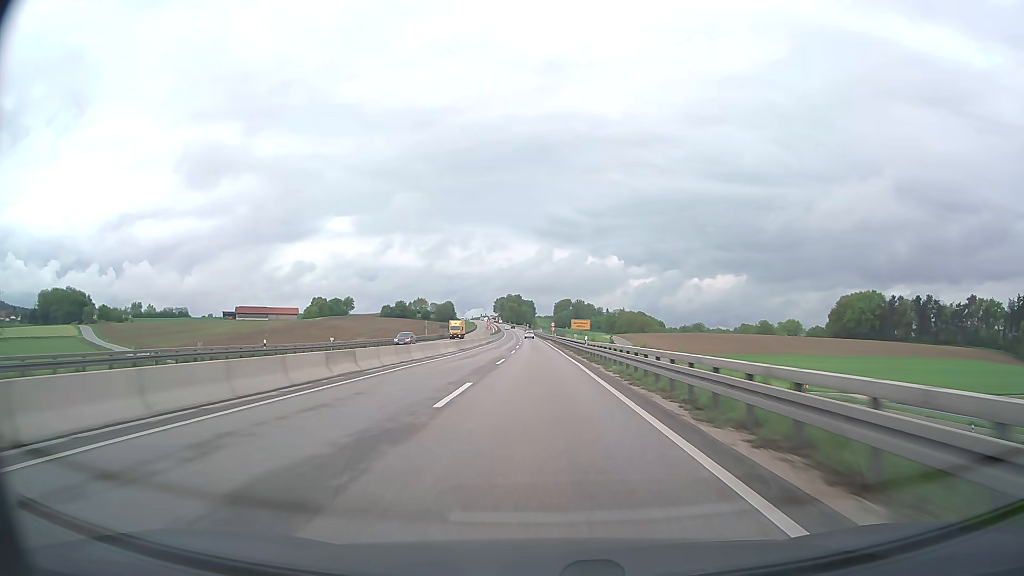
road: trunk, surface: asphalt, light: Day
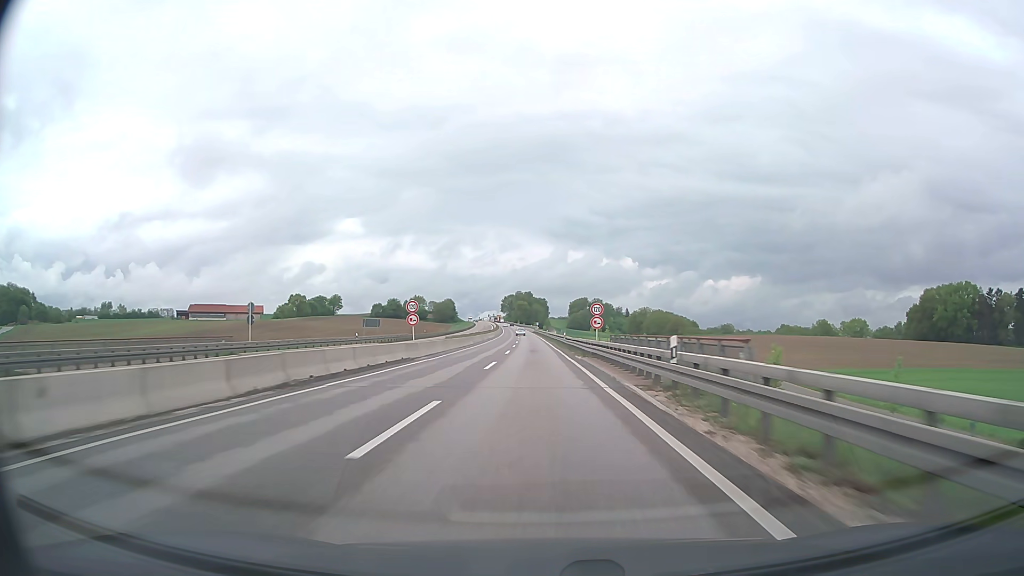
(-0.8, +77.4) m; -1°
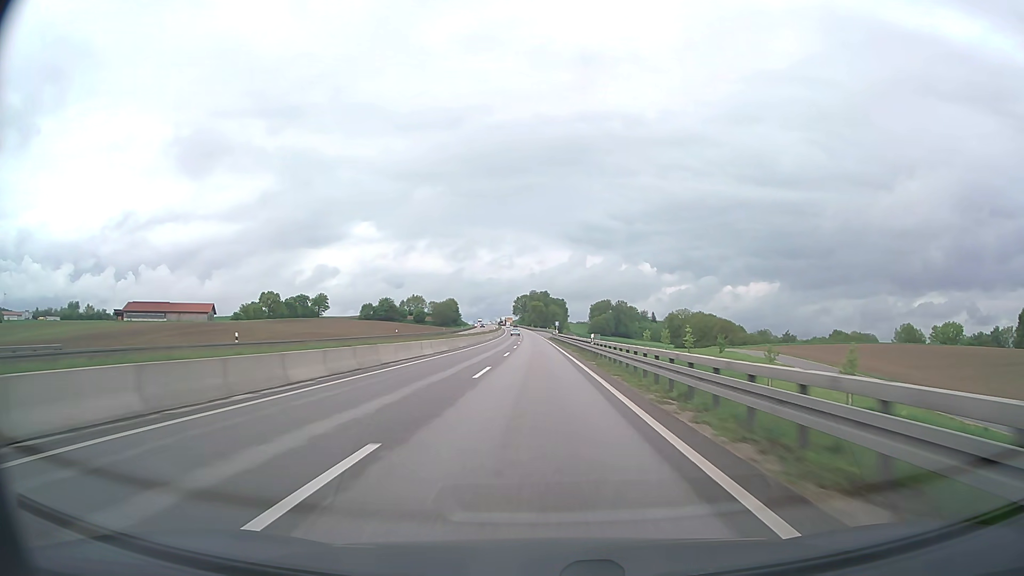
(-1.2, +77.2) m; -1°
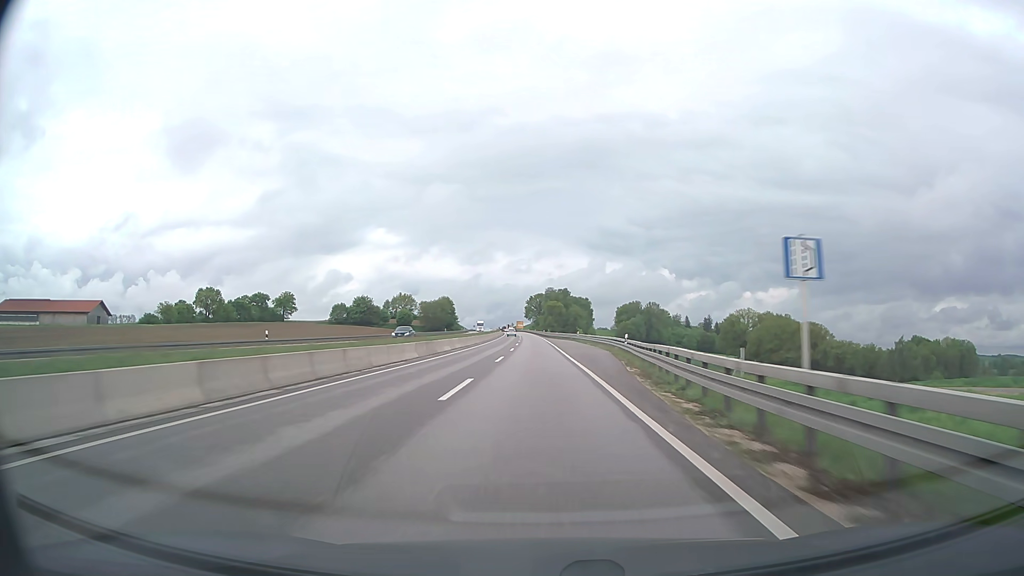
(-1.2, +96.3) m; -1°
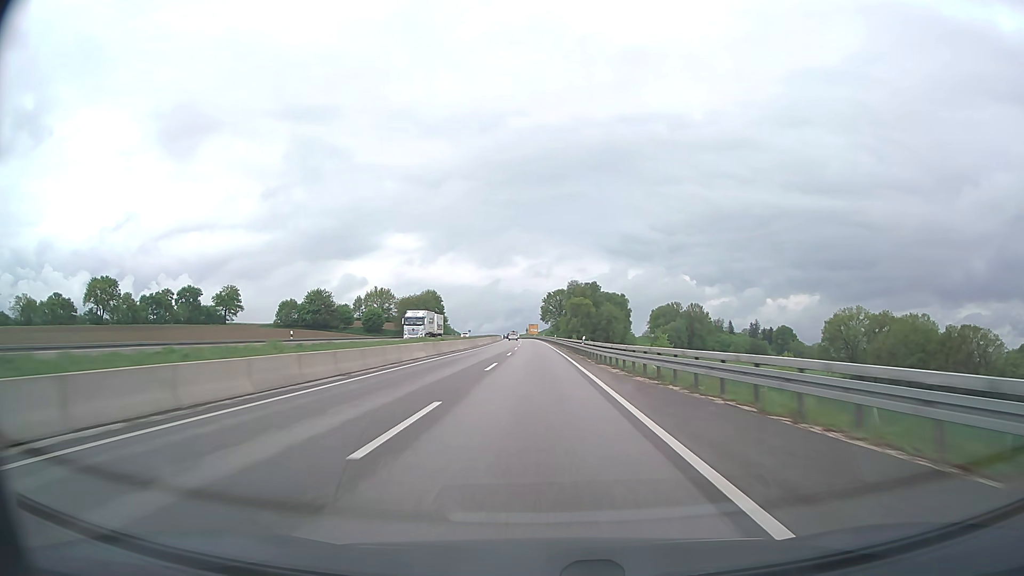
(-1.3, +96.2) m; -1°
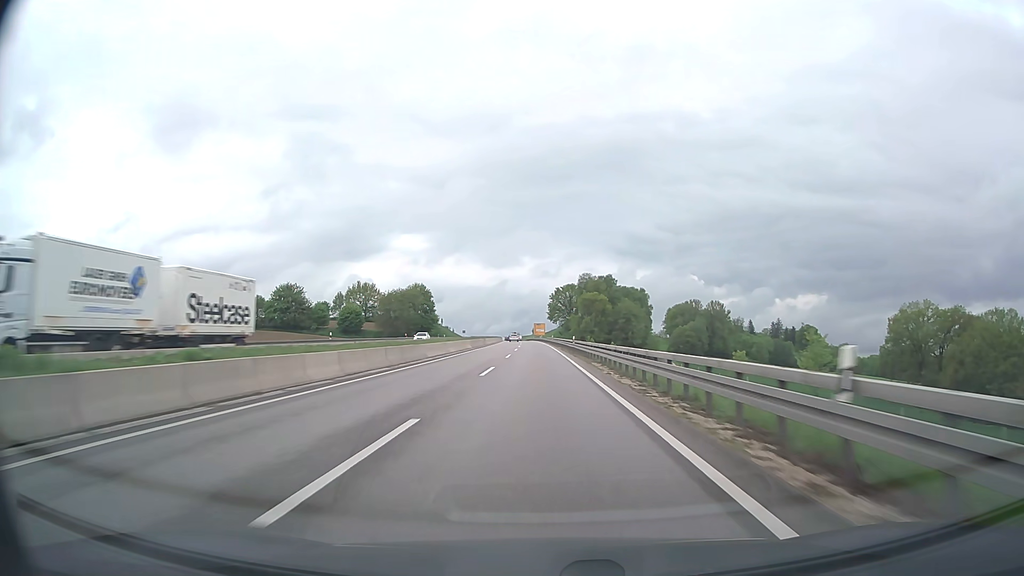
(-0.3, +38.5) m; -1°
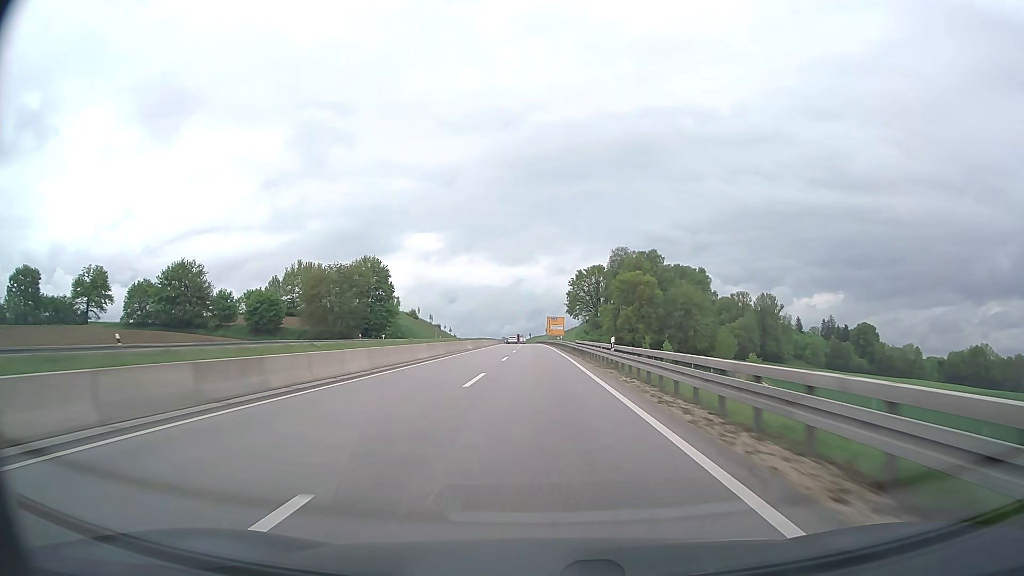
(-0.8, +77.1) m; -1°
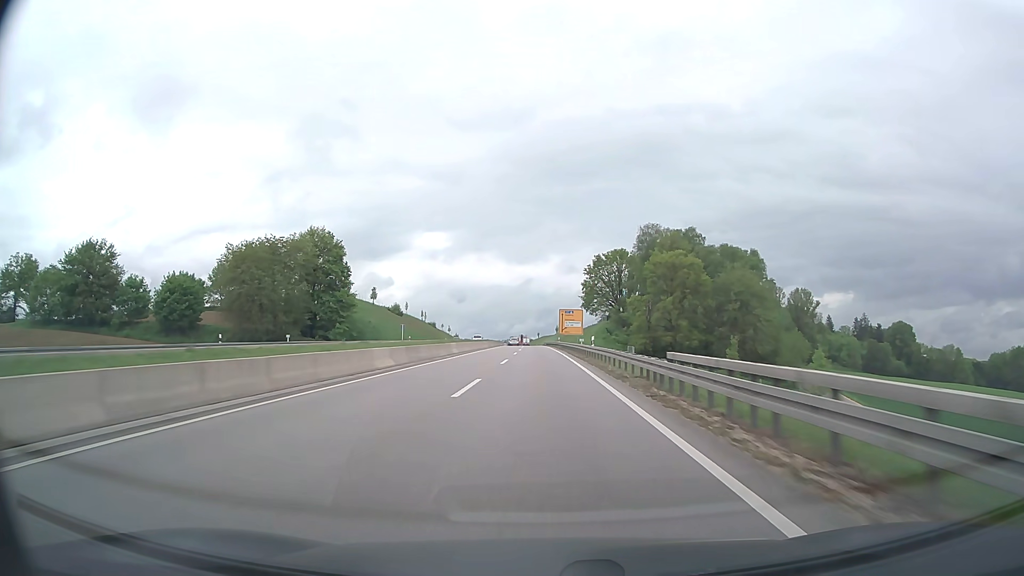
(-0.2, +38.7) m; -1°
(0, +10) (0, +20) (0, +30) (0, +40) (0, +50) (0, +60) (-1, +70) (-1, +80) (-1, +90) (-1, +100) m
